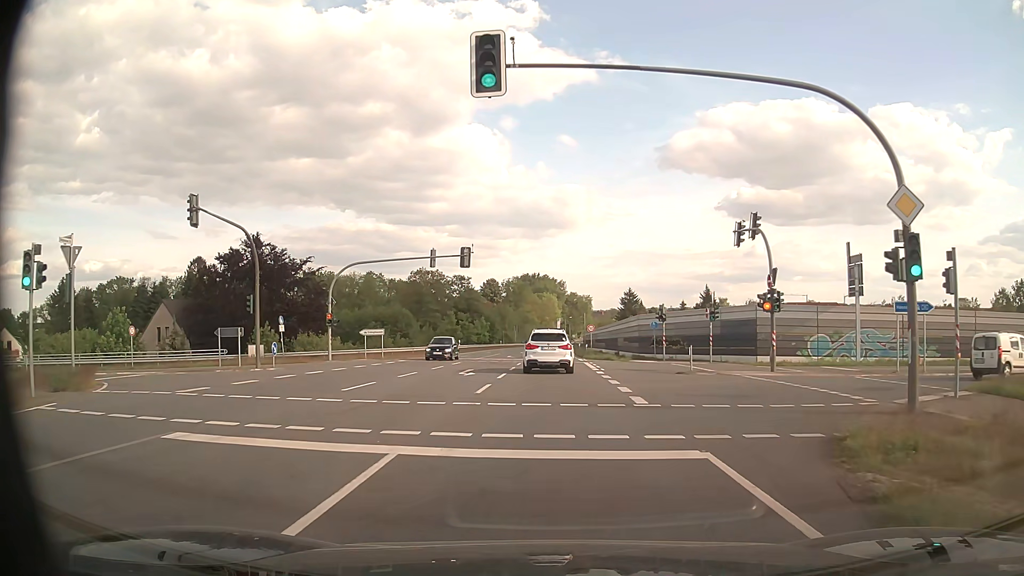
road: secondary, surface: asphalt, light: Day
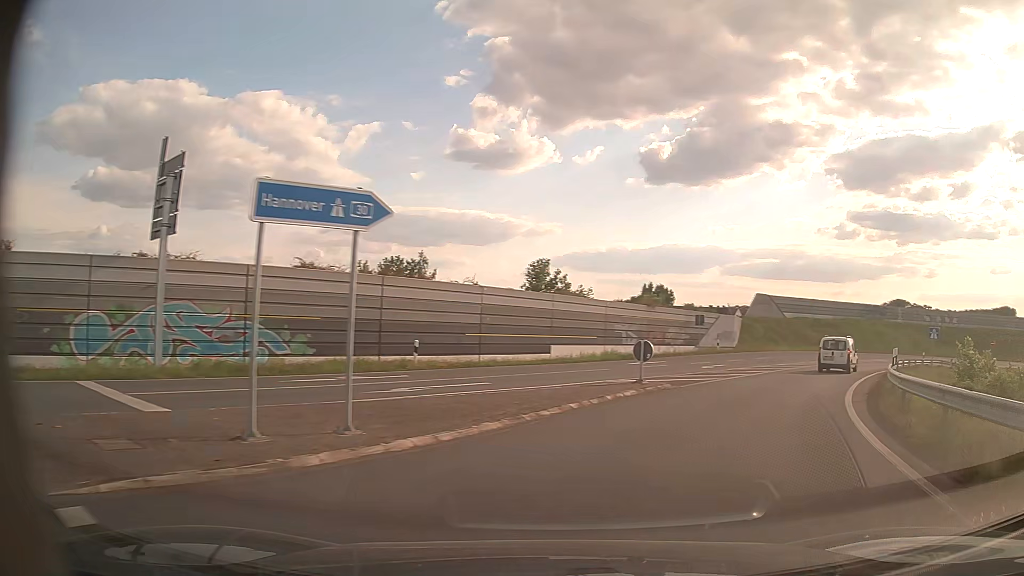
(+8.5, +19.3) m; +56°
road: motorway_link
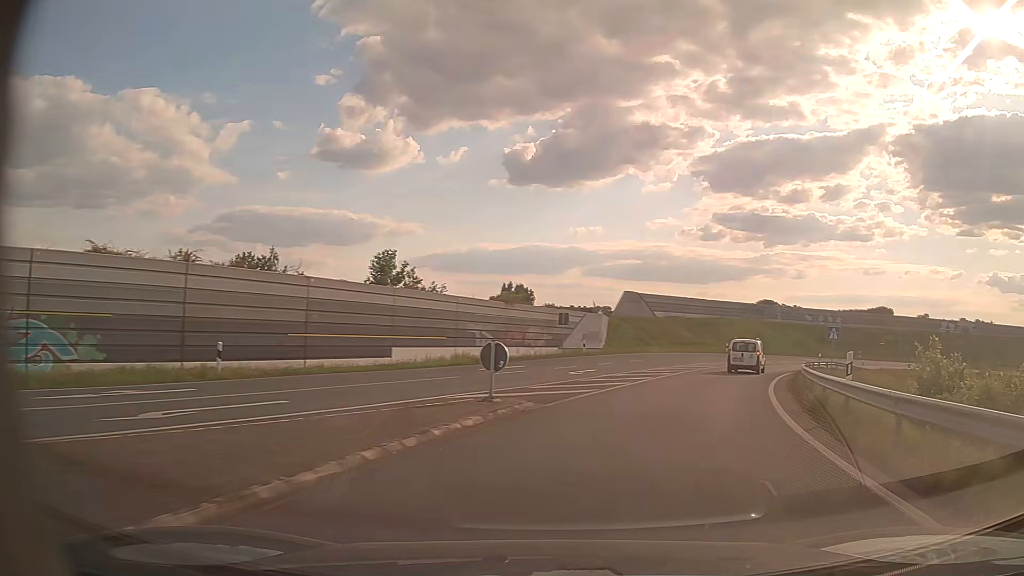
(+0.6, +5.3) m; +12°
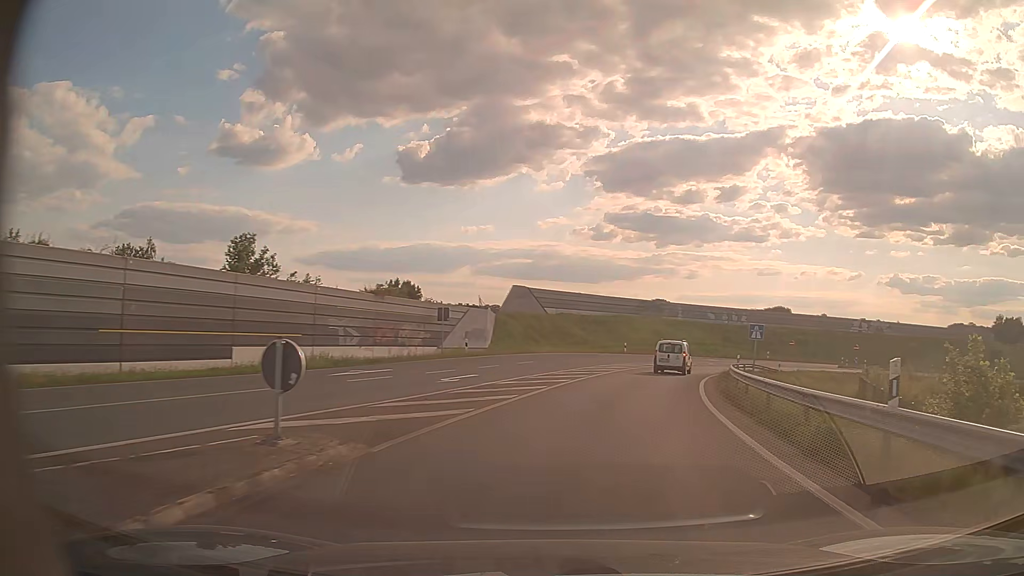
(+0.5, +5.9) m; +10°
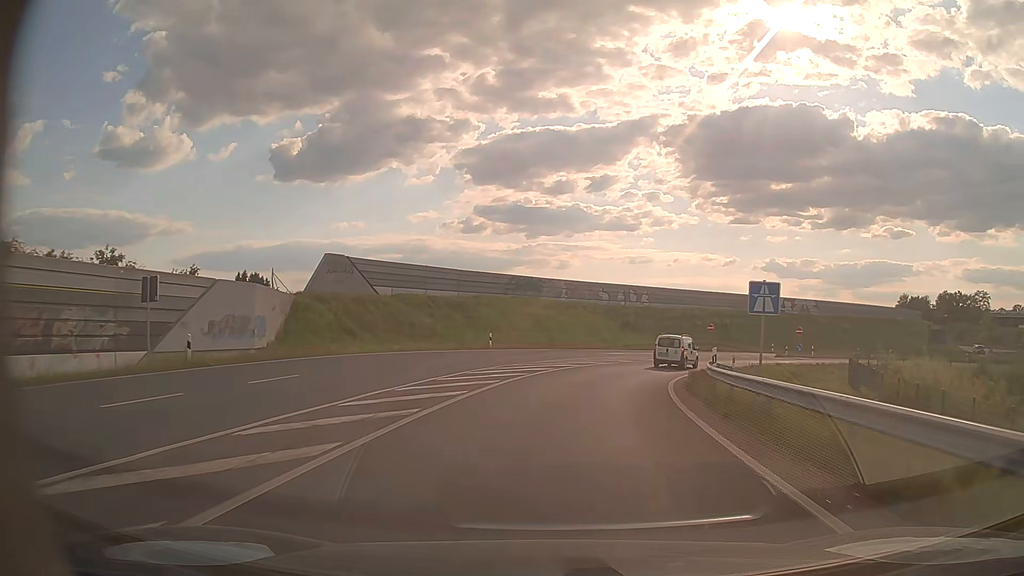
(+2.7, +20.6) m; +11°
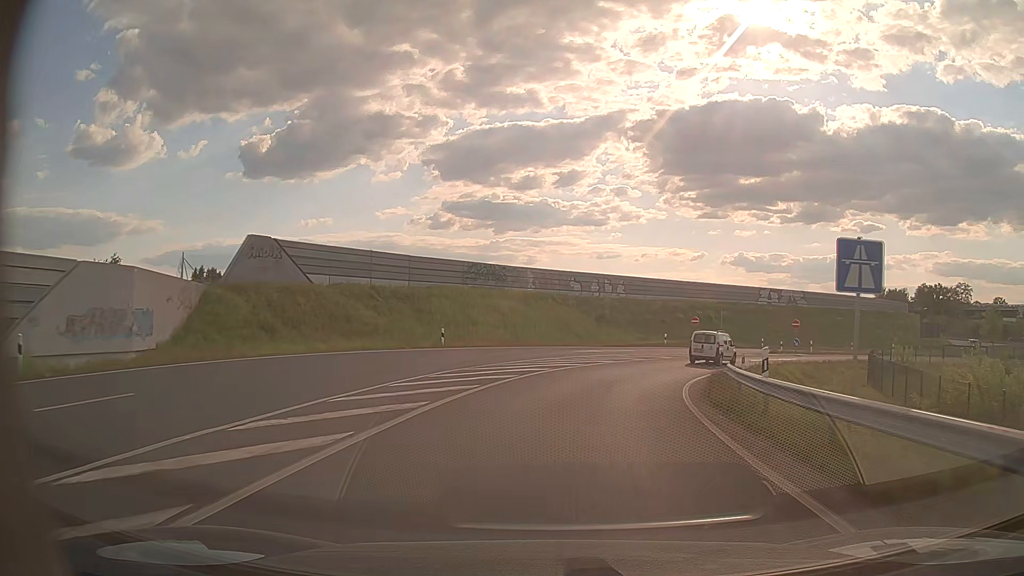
(+0.2, +7.3) m; +3°
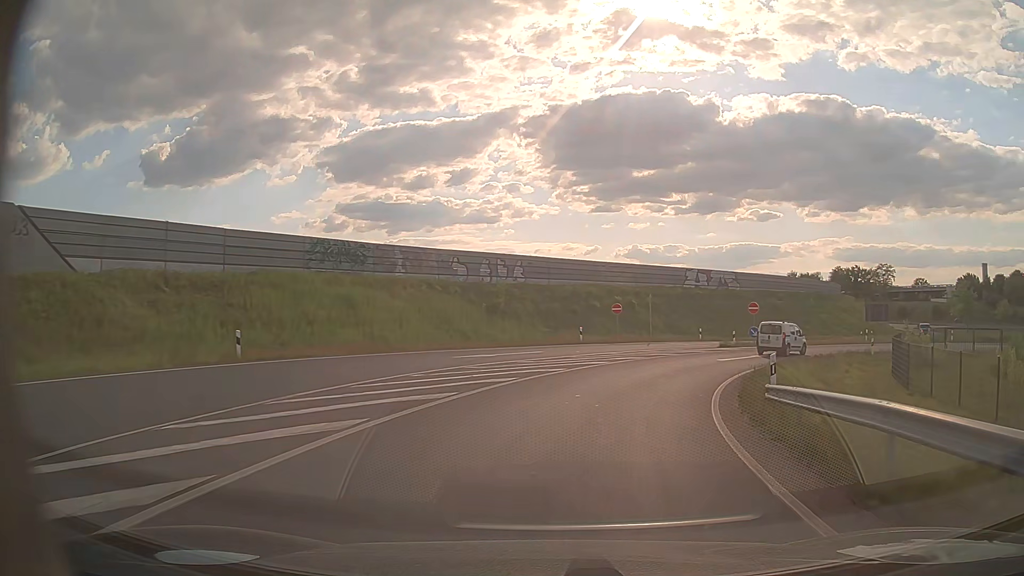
(+0.9, +14.5) m; +8°
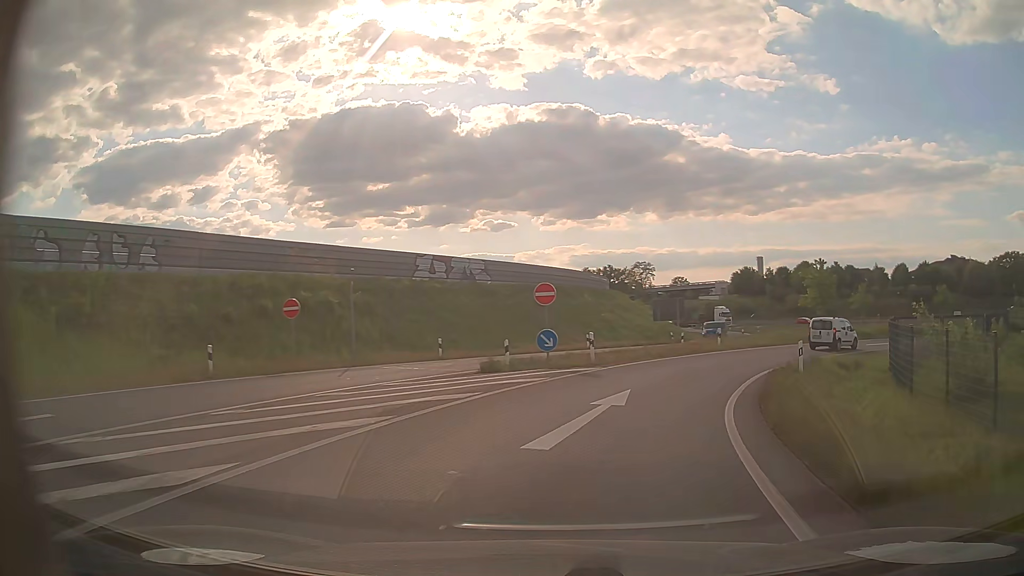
(+3.9, +21.3) m; +22°
(+1, +10) (+4, +19) (+9, +28) (+16, +36) (+24, +41) (+33, +45) (+43, +47) (+53, +47) (+62, +45) (+71, +41) m
